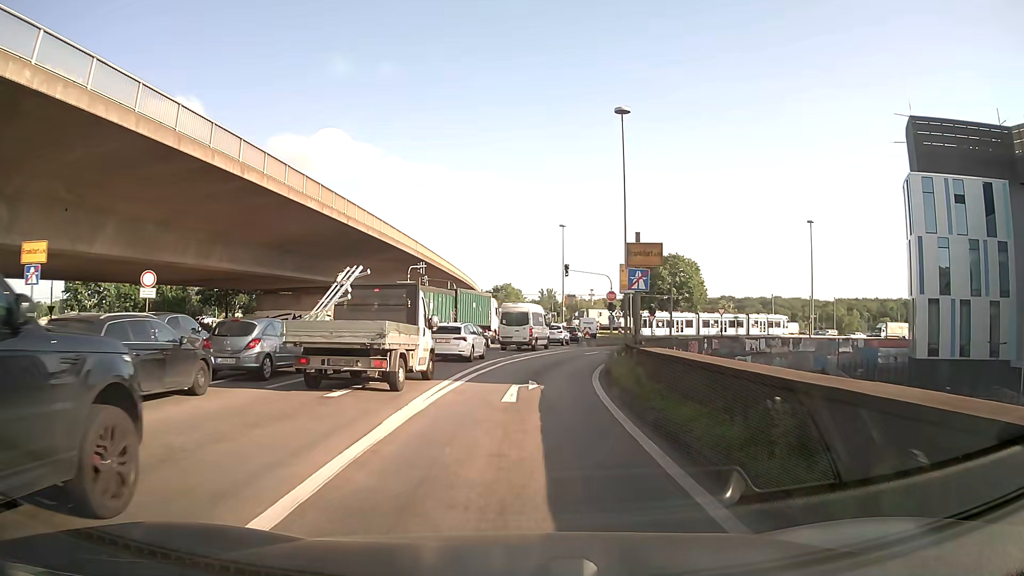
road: motorway_link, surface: asphalt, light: Day
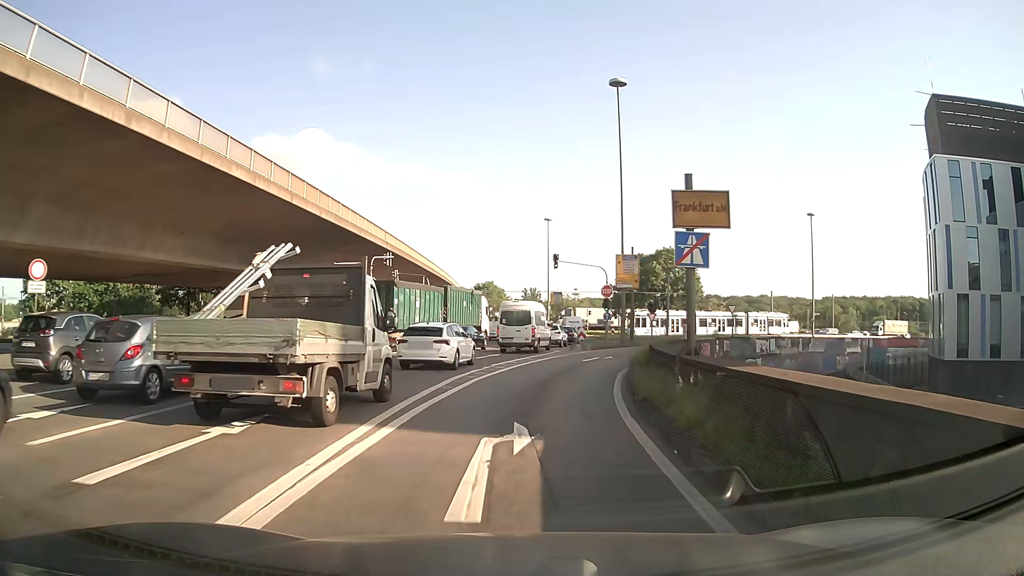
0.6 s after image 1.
(+0.1, +7.3) m; +2°
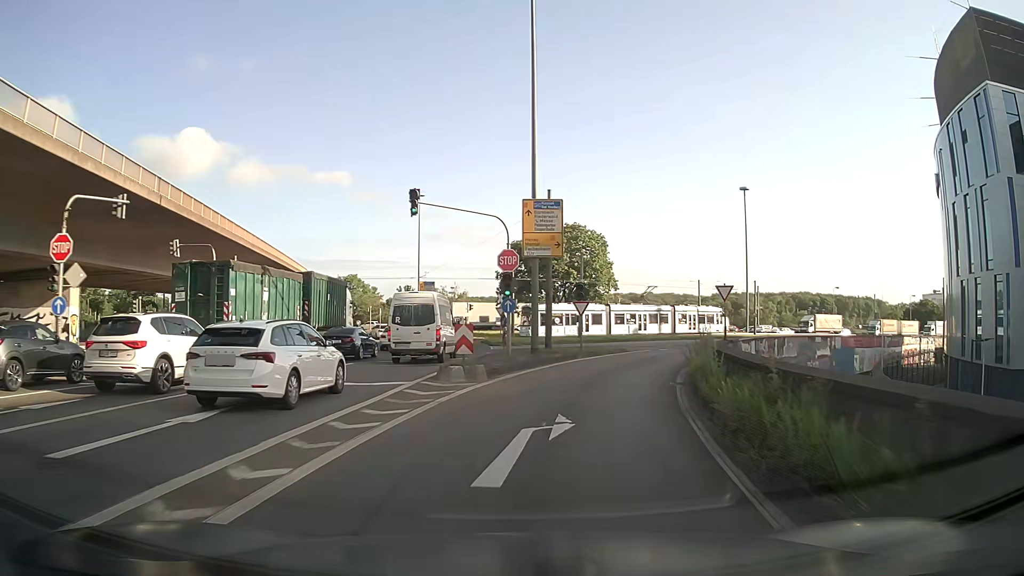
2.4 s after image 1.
(+1.5, +22.1) m; +9°
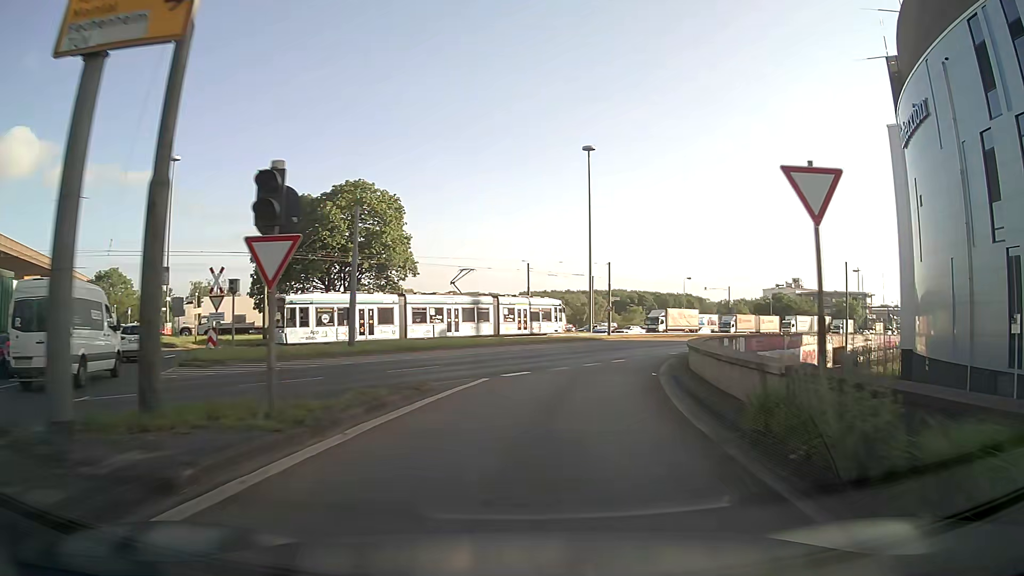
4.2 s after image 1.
(+3.2, +22.7) m; +17°
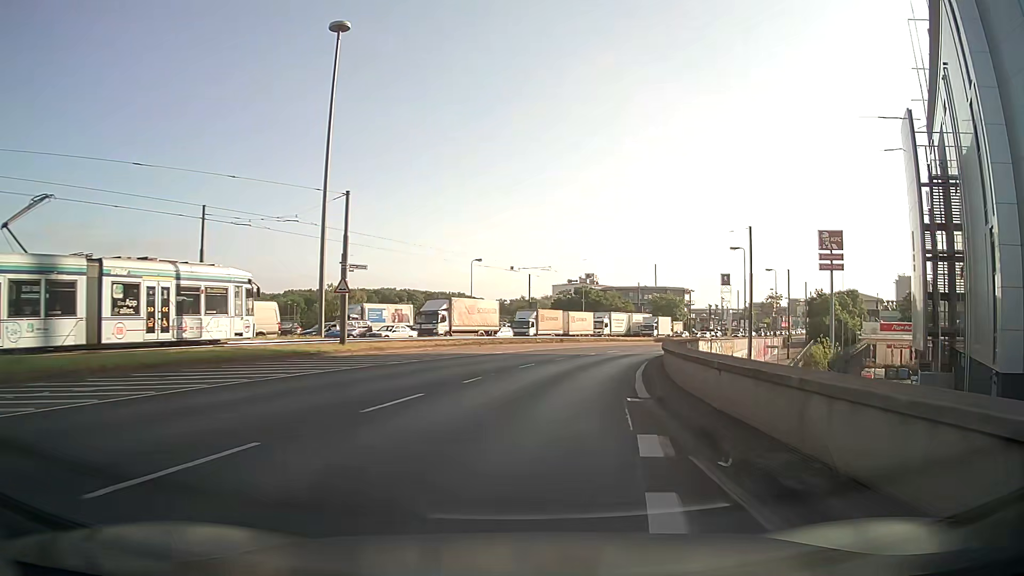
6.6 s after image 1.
(+5.4, +31.7) m; +19°
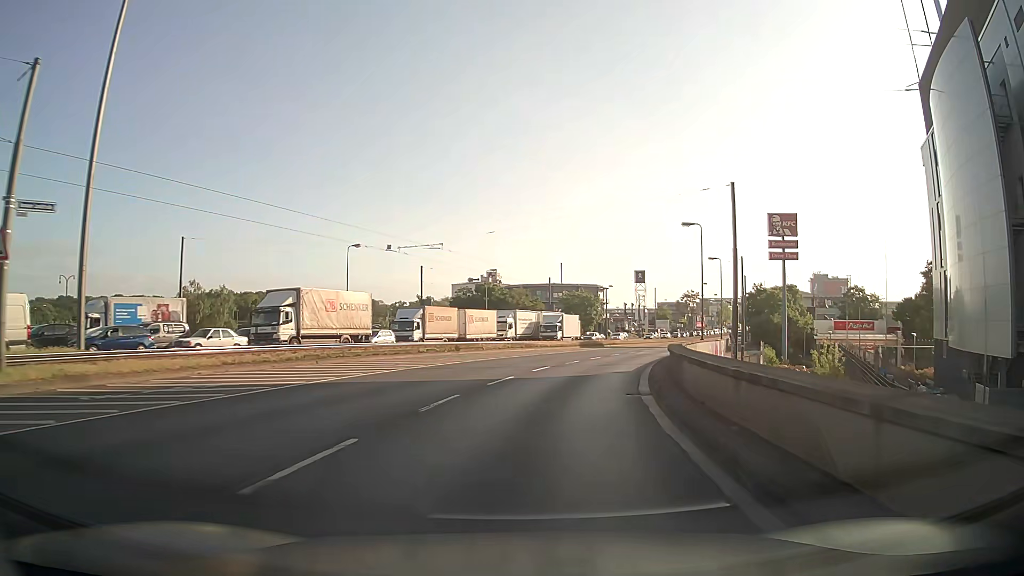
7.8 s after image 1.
(+1.2, +16.7) m; +8°
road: primary
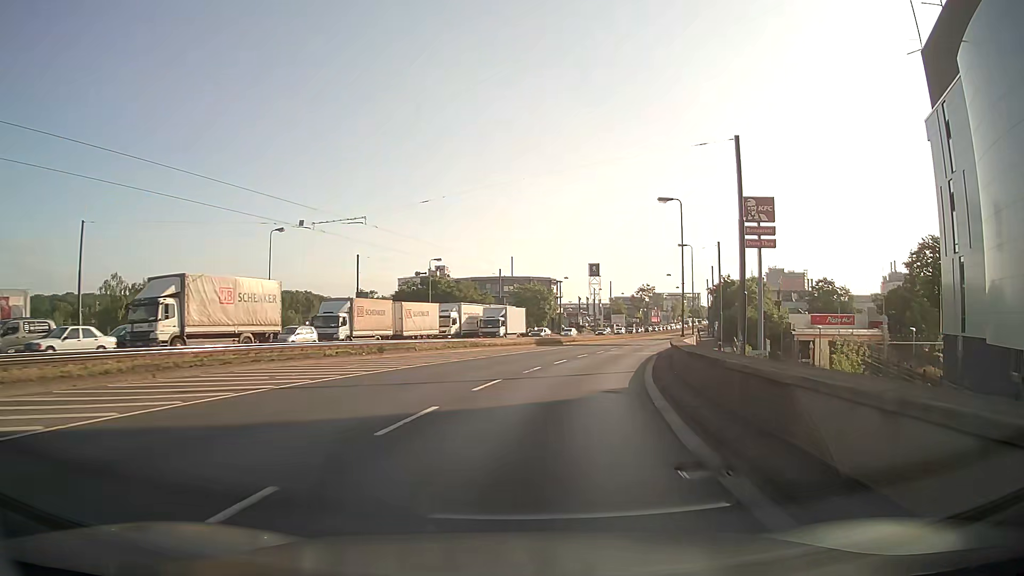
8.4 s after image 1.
(+0.4, +8.5) m; +5°
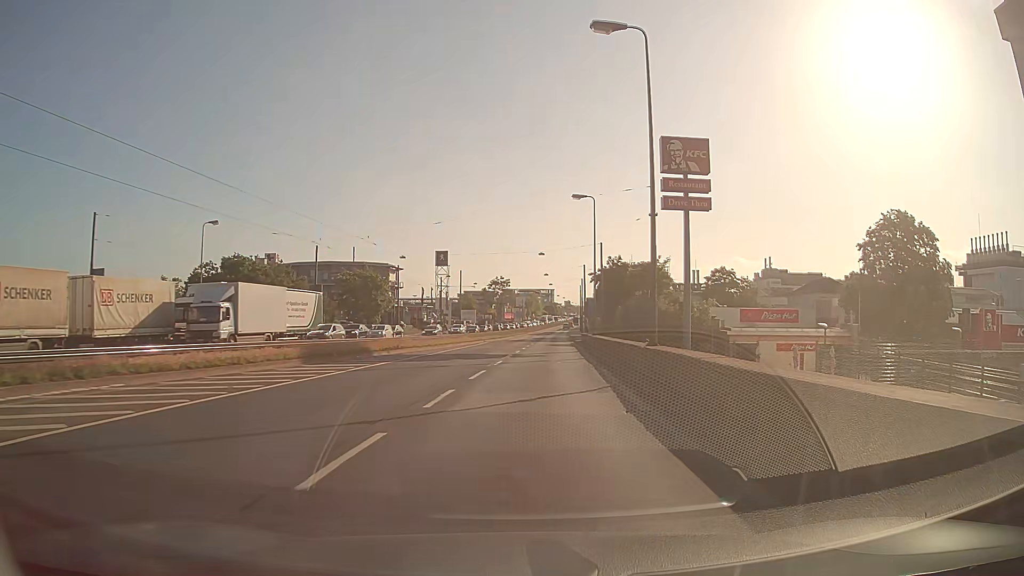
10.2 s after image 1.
(+3.0, +26.5) m; +12°
